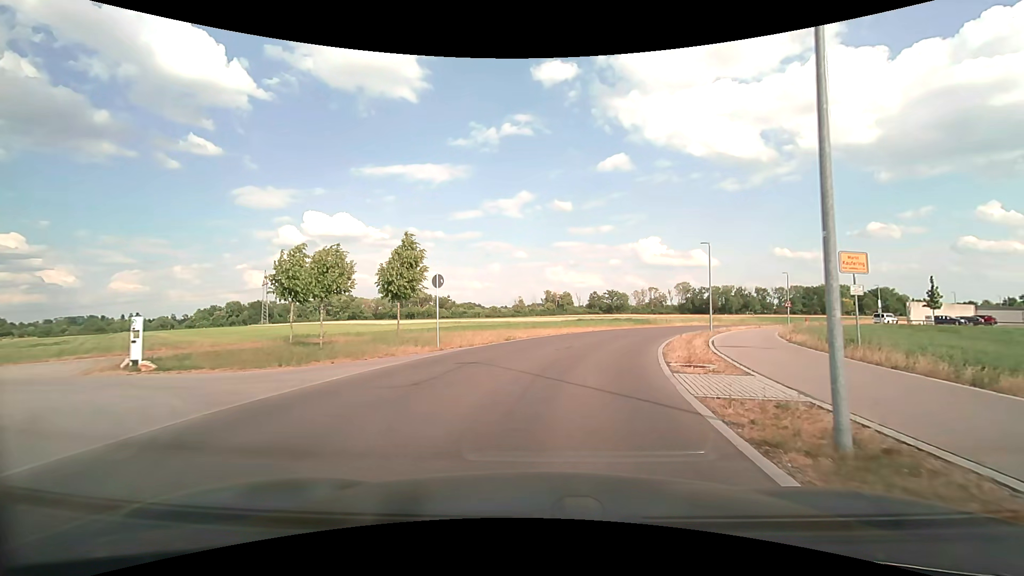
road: residential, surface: asphalt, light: Day
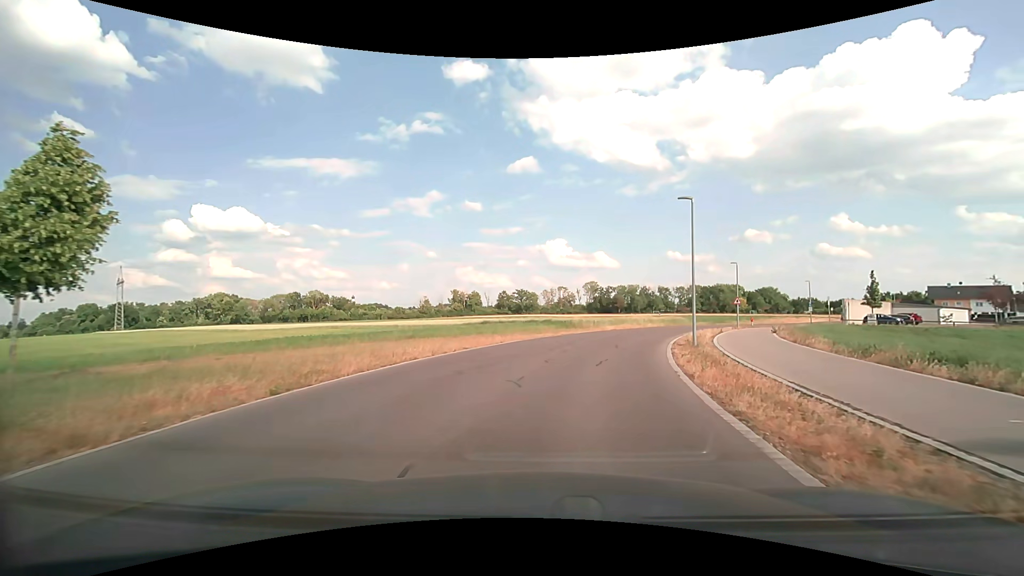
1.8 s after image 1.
(+1.3, +15.4) m; +10°
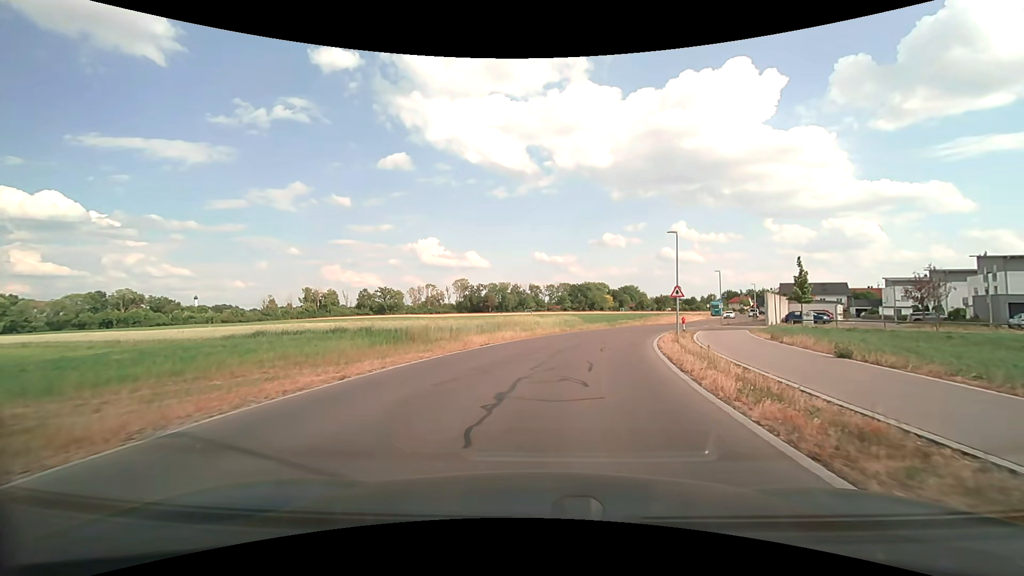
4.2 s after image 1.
(+2.6, +20.8) m; +14°
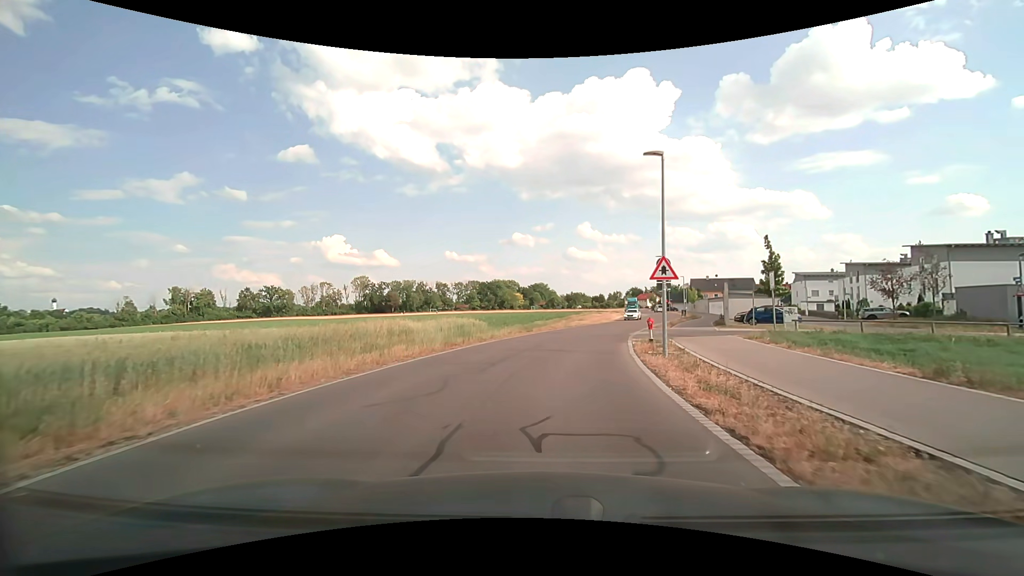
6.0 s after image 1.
(+1.6, +15.9) m; +11°
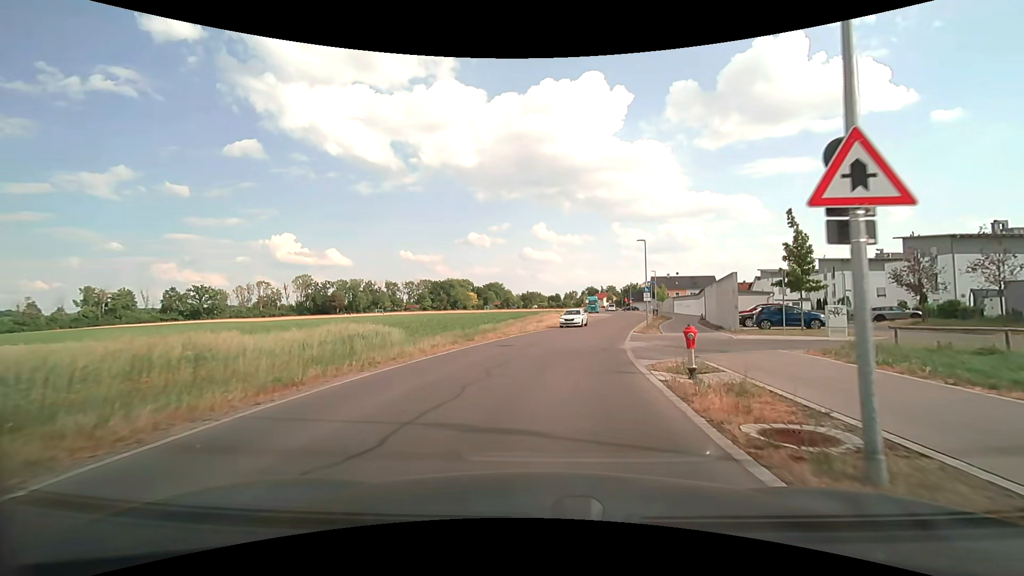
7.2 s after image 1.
(+0.4, +11.0) m; +5°
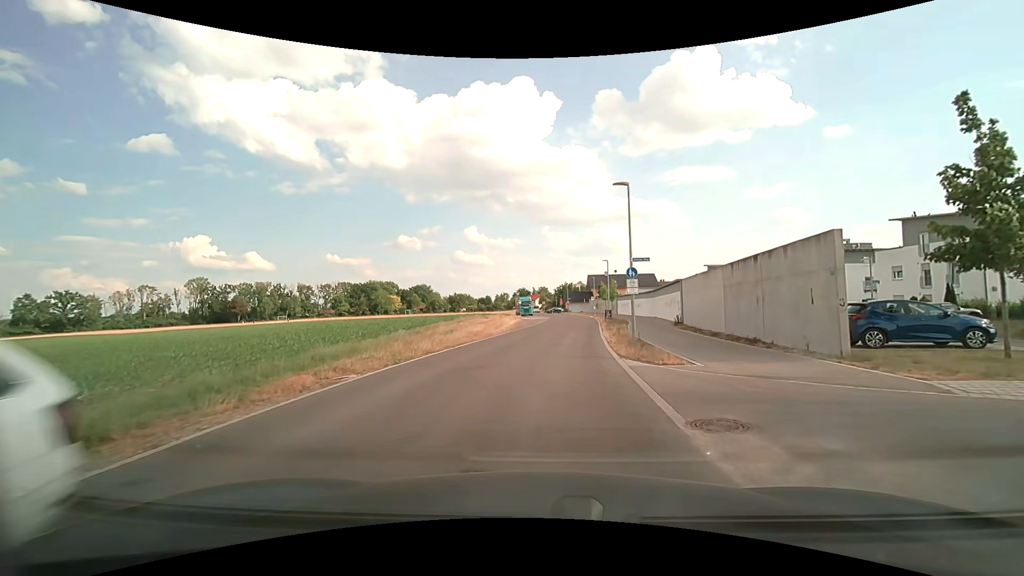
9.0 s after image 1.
(+1.2, +16.5) m; +8°
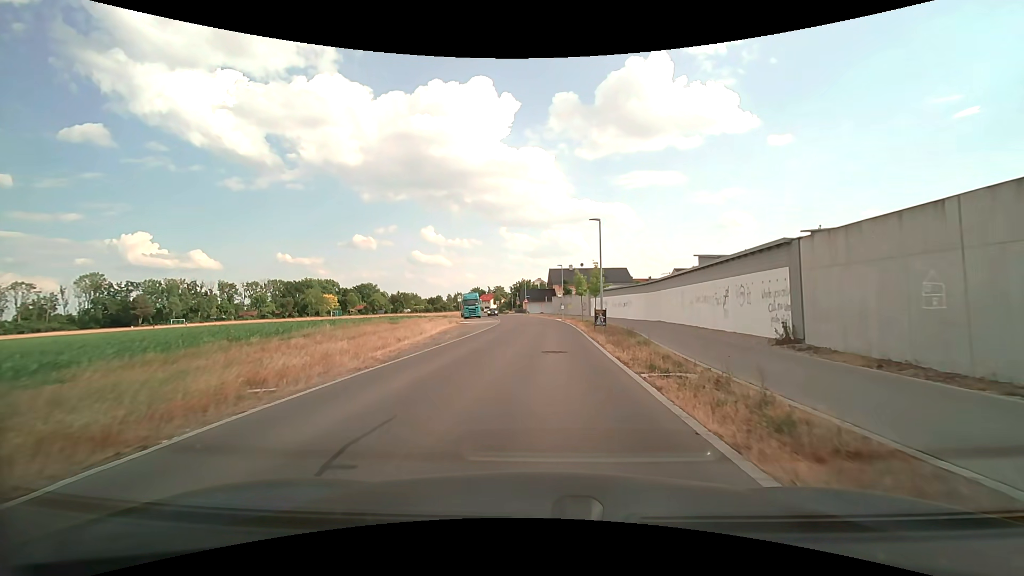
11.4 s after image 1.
(+1.0, +22.7) m; +4°
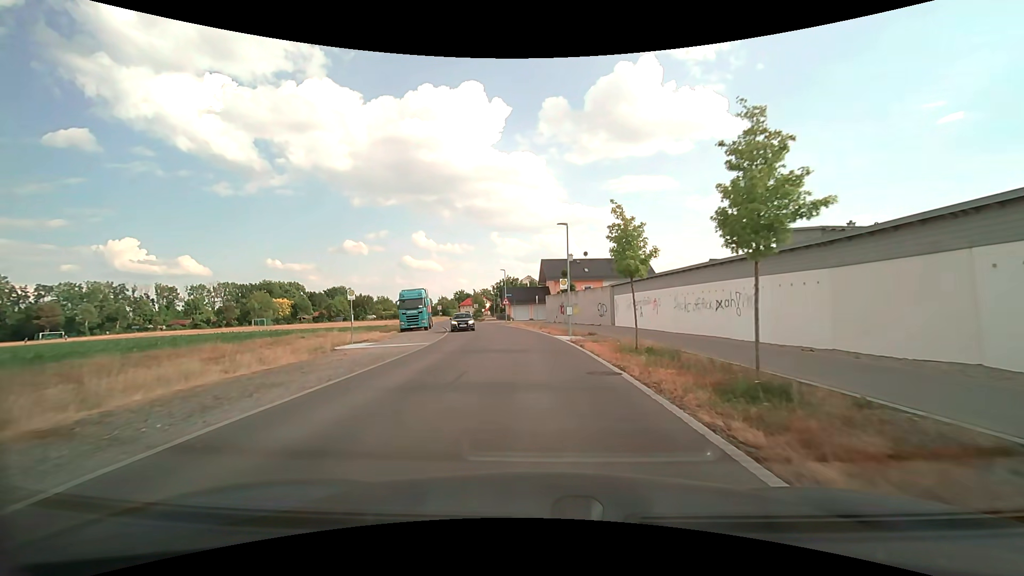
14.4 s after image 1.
(+0.8, +30.1) m; +1°
(0, +10) (0, +20) (-1, +30) (-2, +40) (-4, +50) (-7, +59) (-9, +69) (-11, +79) (-13, +89) (-15, +99) m
